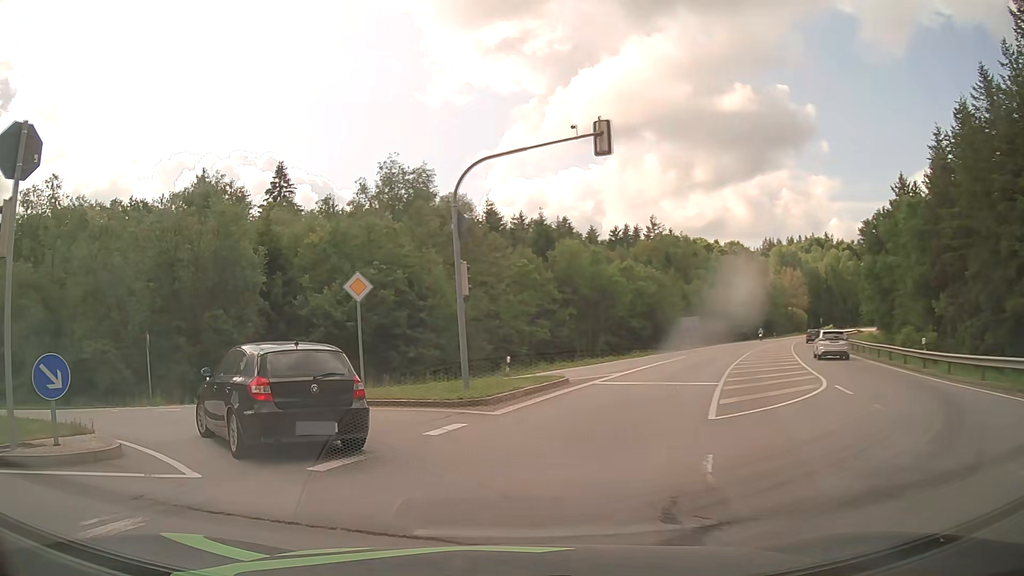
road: secondary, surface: asphalt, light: Day
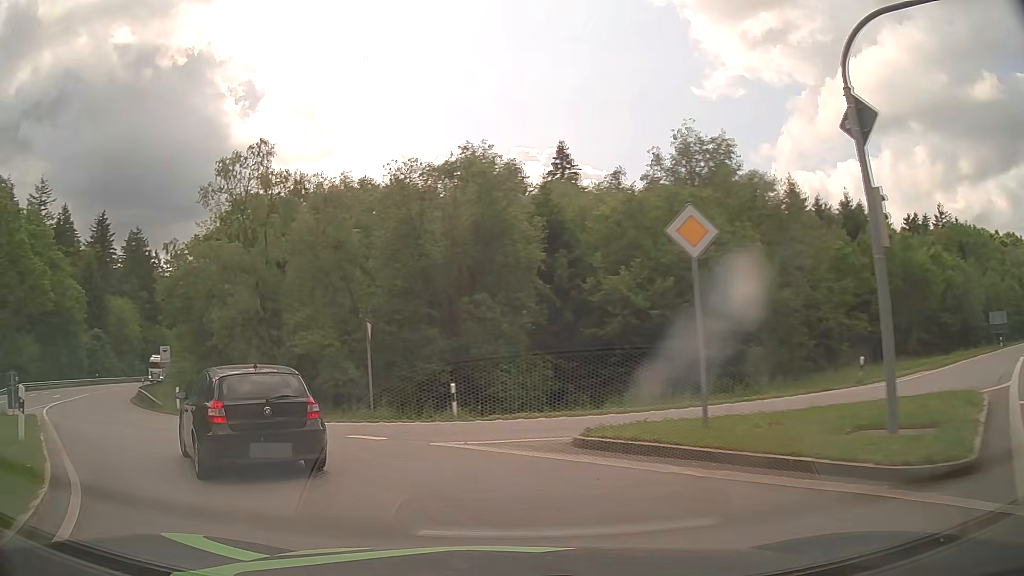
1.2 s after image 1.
(-1.7, +7.9) m; -26°
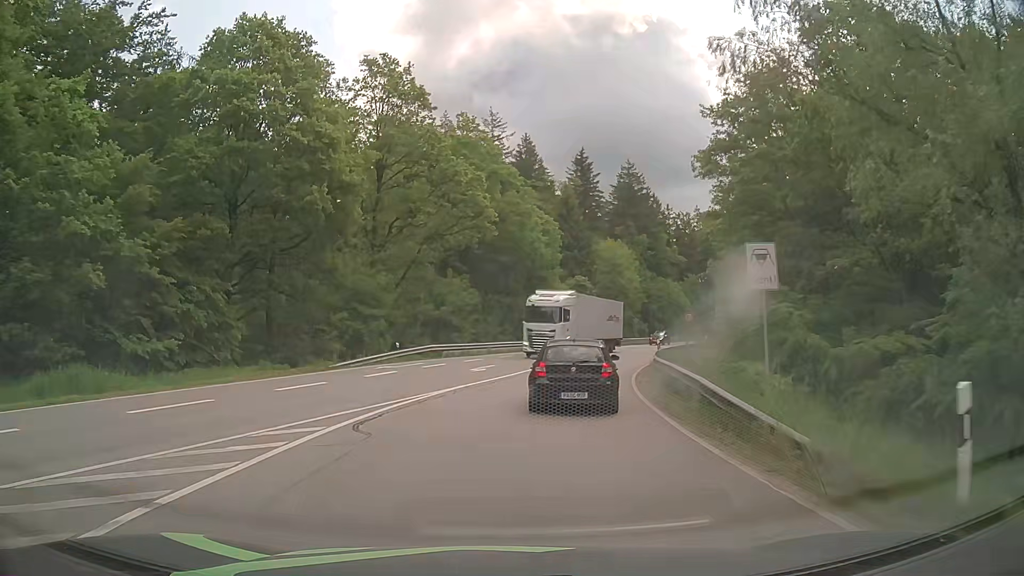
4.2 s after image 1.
(-12.7, +21.7) m; -42°
(0, +10) (+1, +20) (+3, +30) (+6, +39) (+9, +49) (+13, +58) (+17, +67) (+21, +76) (+25, +85) (+30, +94) m
